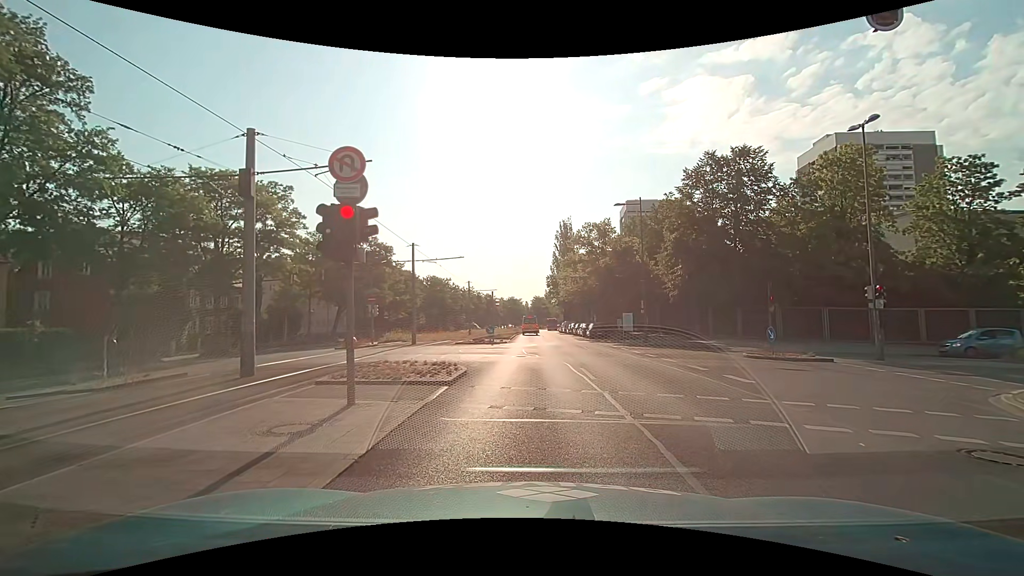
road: secondary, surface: asphalt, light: Day
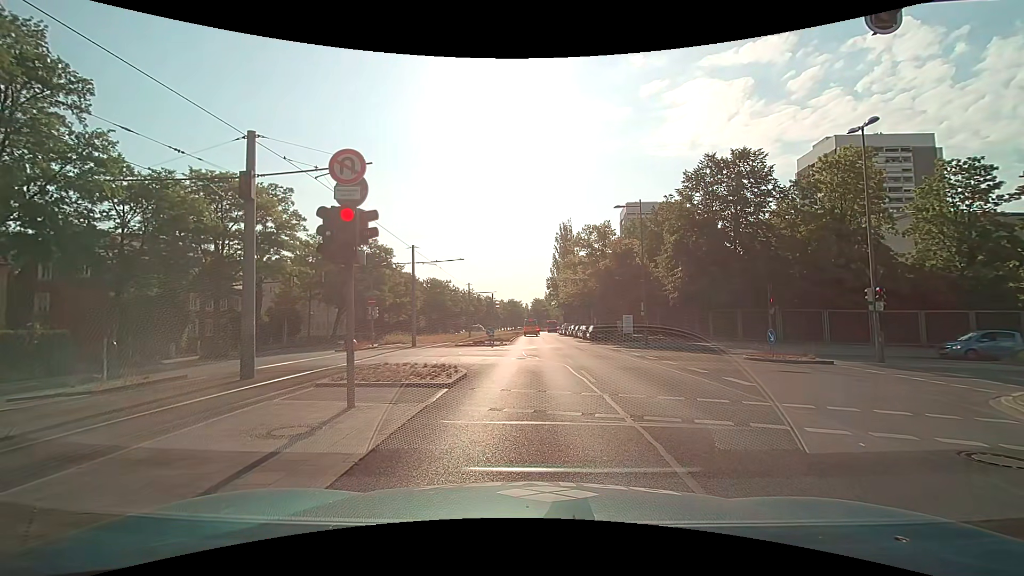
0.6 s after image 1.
(0.0, +0.1) m; 0°
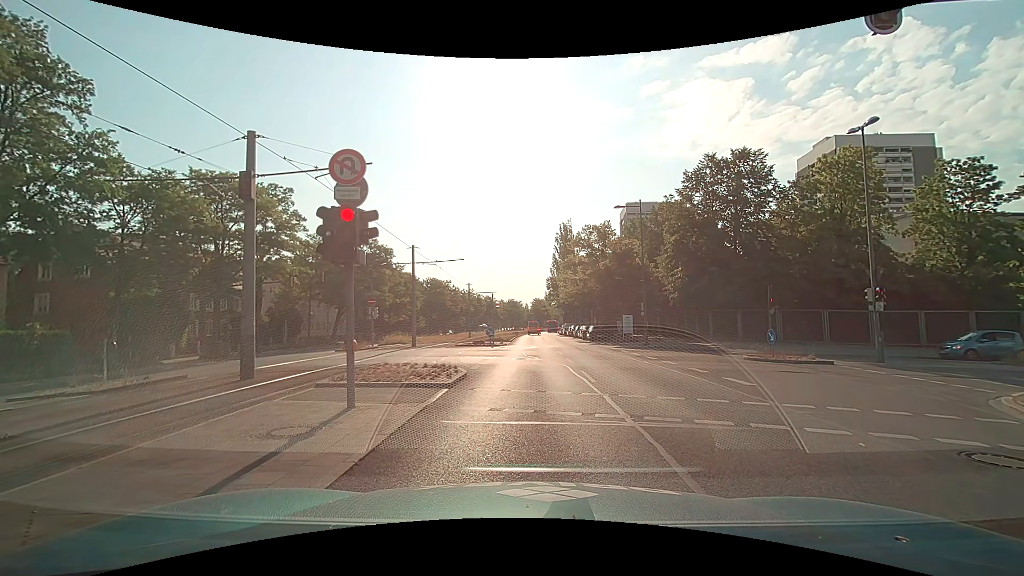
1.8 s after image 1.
(0.0, 0.0) m; 0°
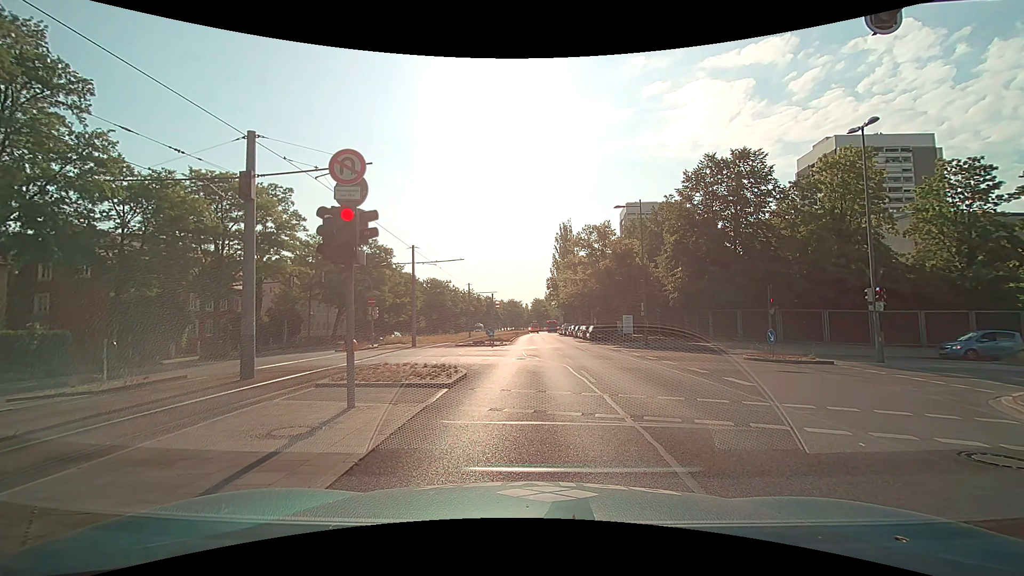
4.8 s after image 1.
(0.0, 0.0) m; 0°
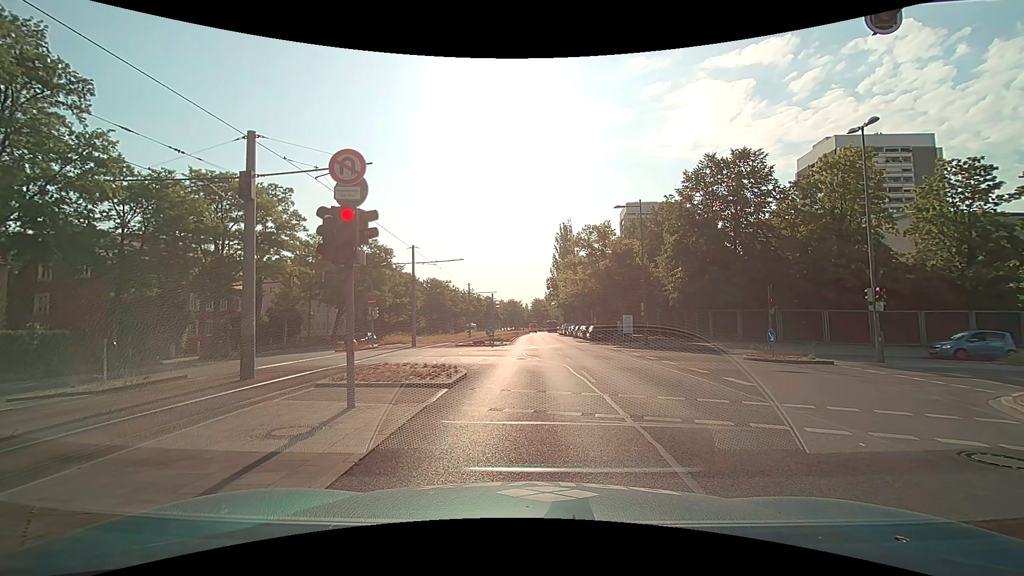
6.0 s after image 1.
(0.0, 0.0) m; 0°
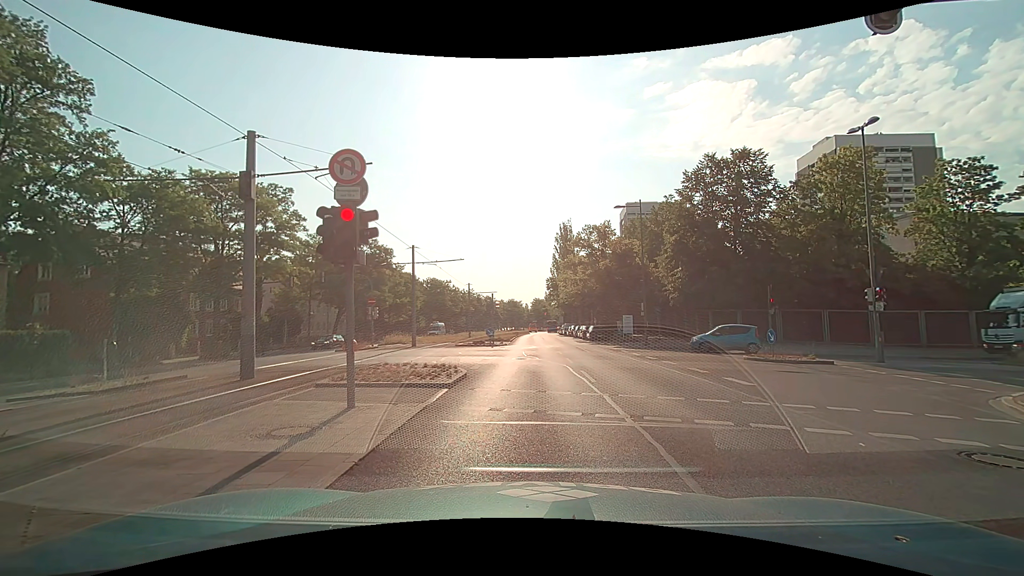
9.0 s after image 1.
(0.0, 0.0) m; 0°
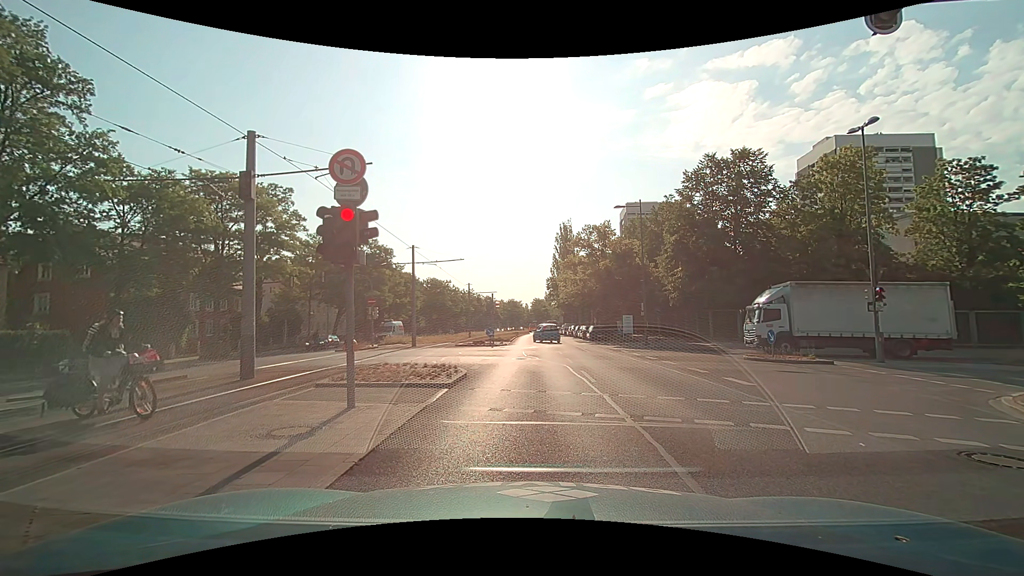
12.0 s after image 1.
(0.0, 0.0) m; 0°
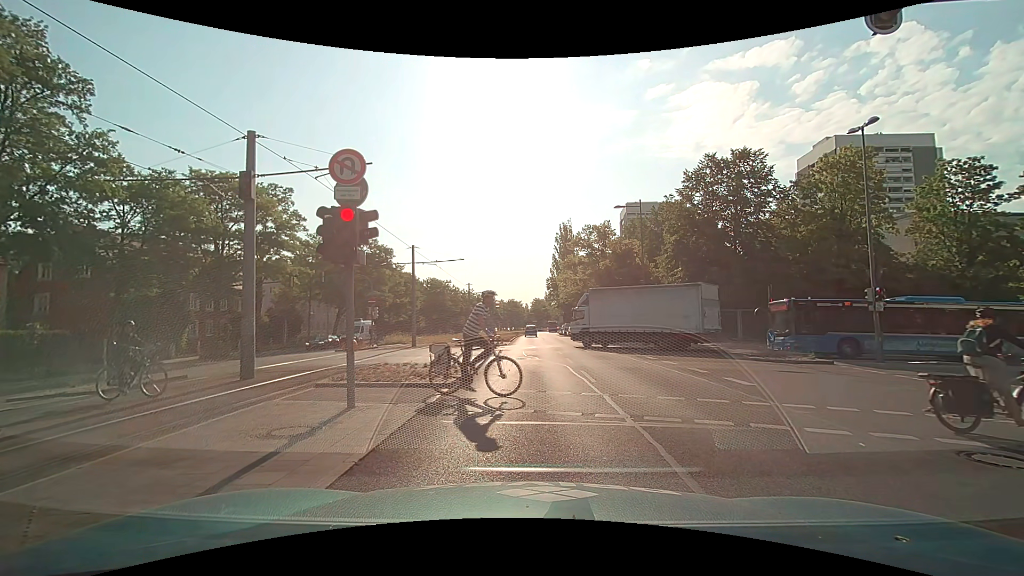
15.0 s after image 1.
(0.0, 0.0) m; 0°
